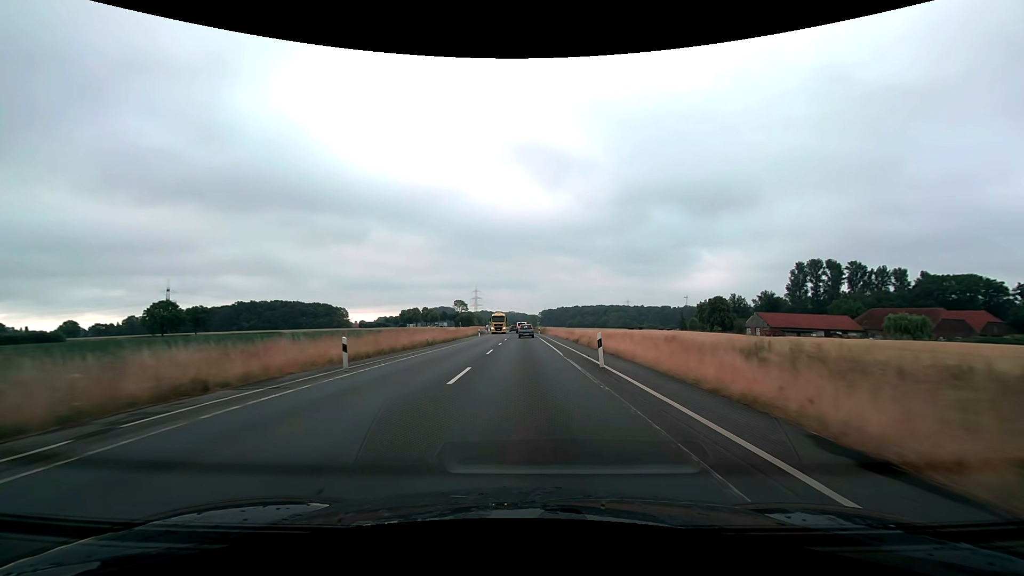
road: secondary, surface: asphalt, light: Day
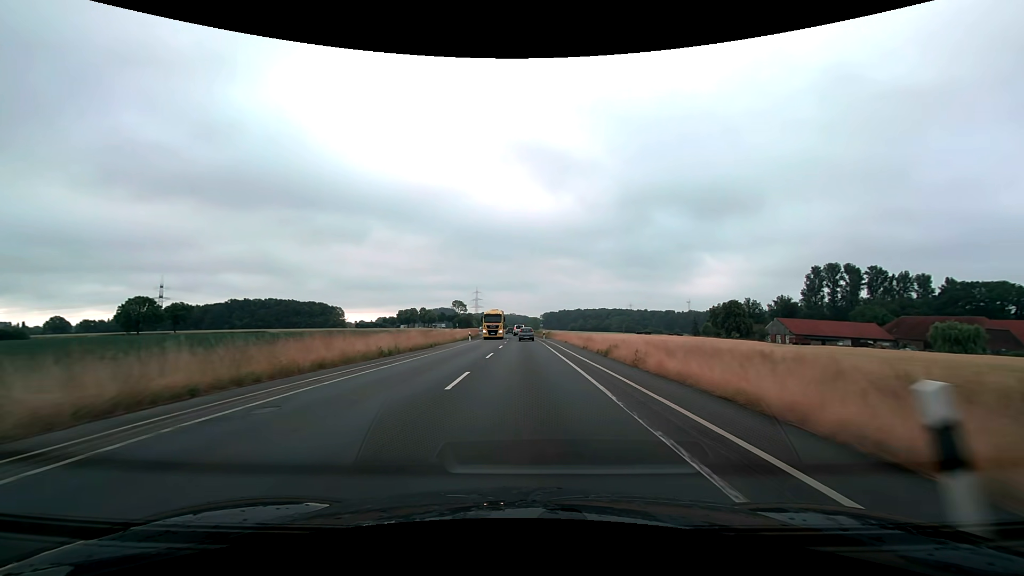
(0.0, +12.5) m; 0°
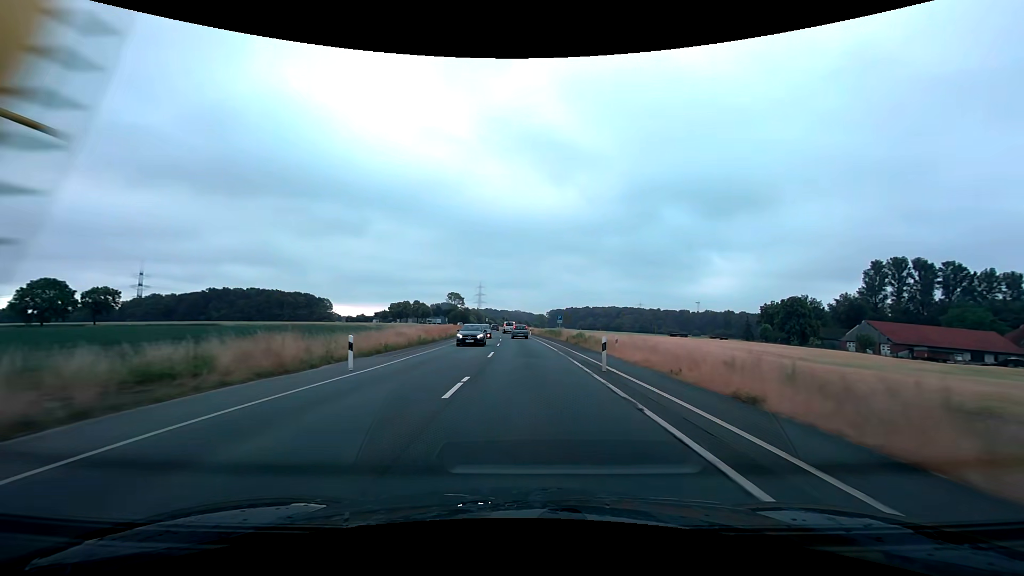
(-0.2, +37.5) m; -1°
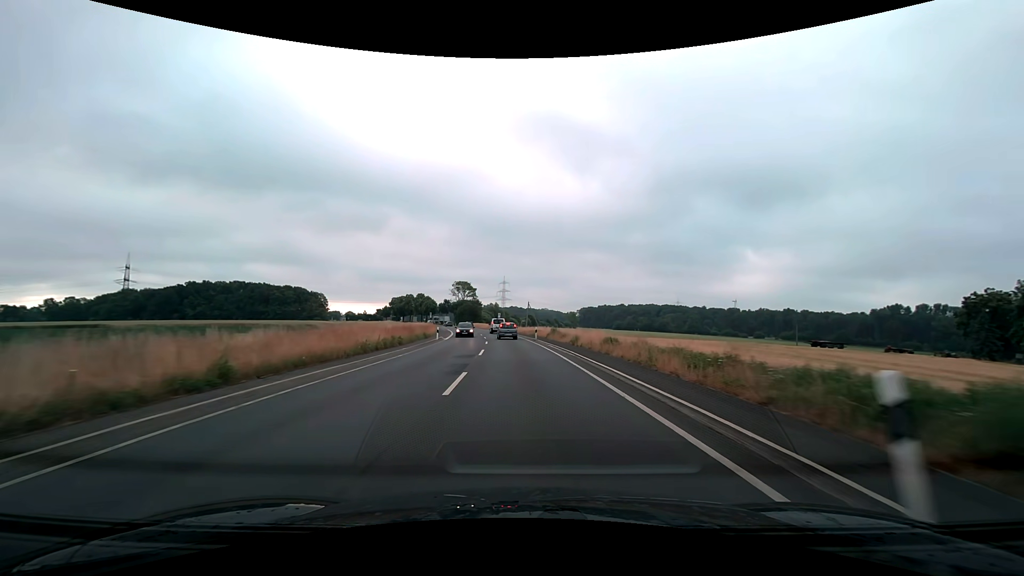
(-1.1, +61.5) m; -3°
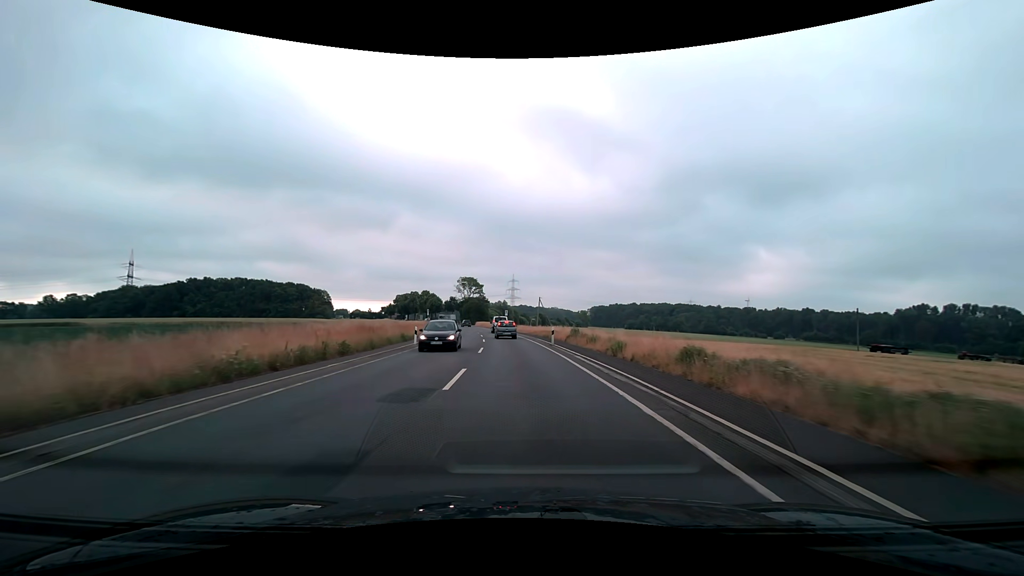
(-0.1, +11.5) m; -1°
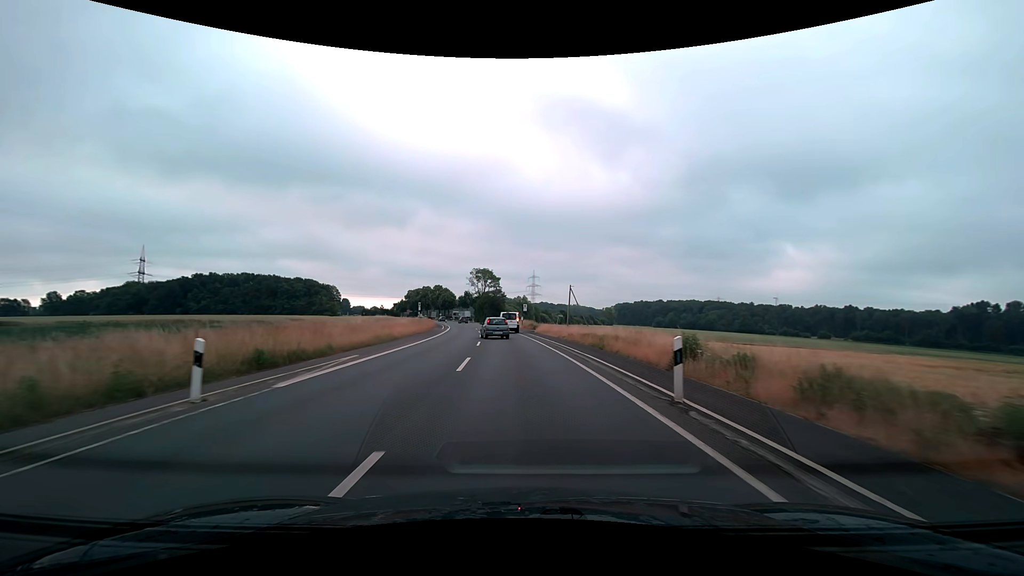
(-0.4, +20.8) m; -2°
(0, +10) (0, +20) (-1, +30) (-2, +40) (-3, +50) (-4, +60) (-5, +70) (-7, +80) (-8, +90) (-10, +99) m
